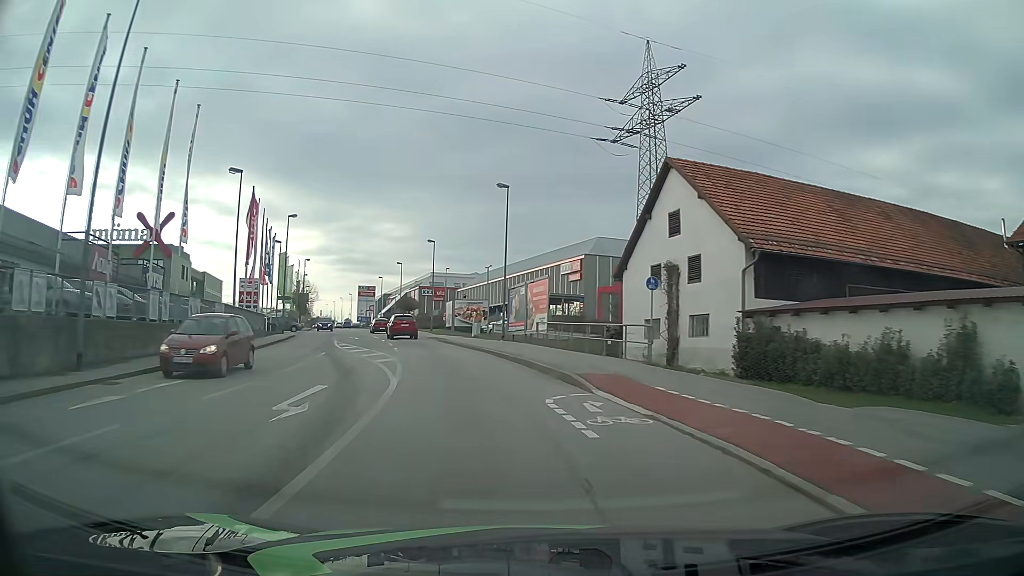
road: tertiary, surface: asphalt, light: Day
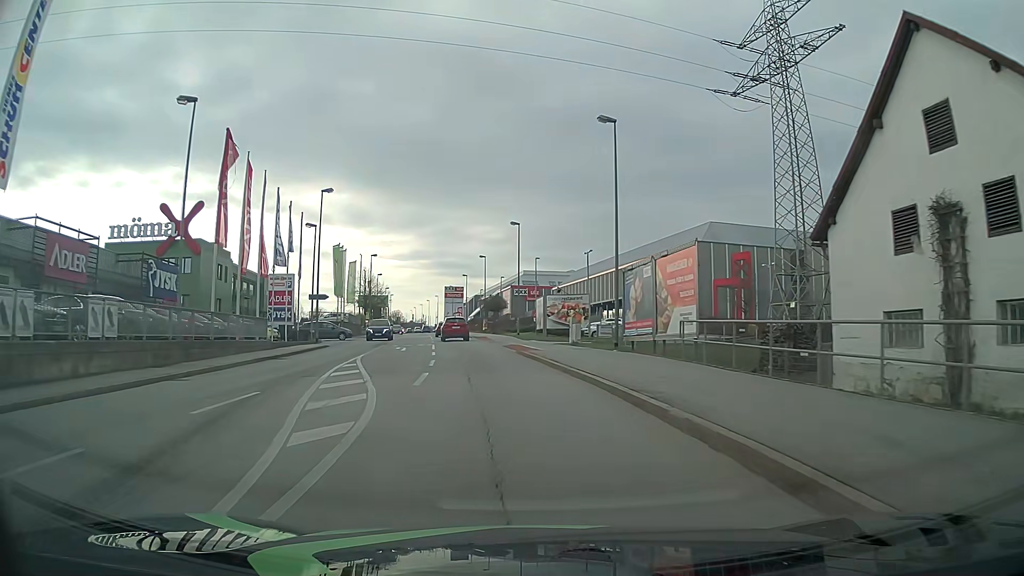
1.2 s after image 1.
(-1.1, +14.2) m; -8°
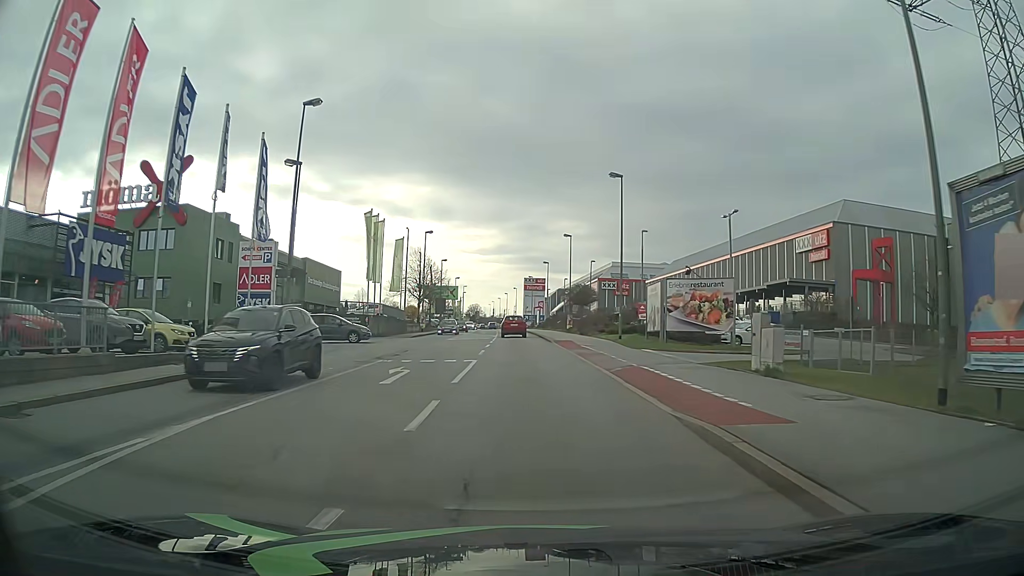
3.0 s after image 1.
(-1.2, +18.1) m; -8°
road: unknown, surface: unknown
